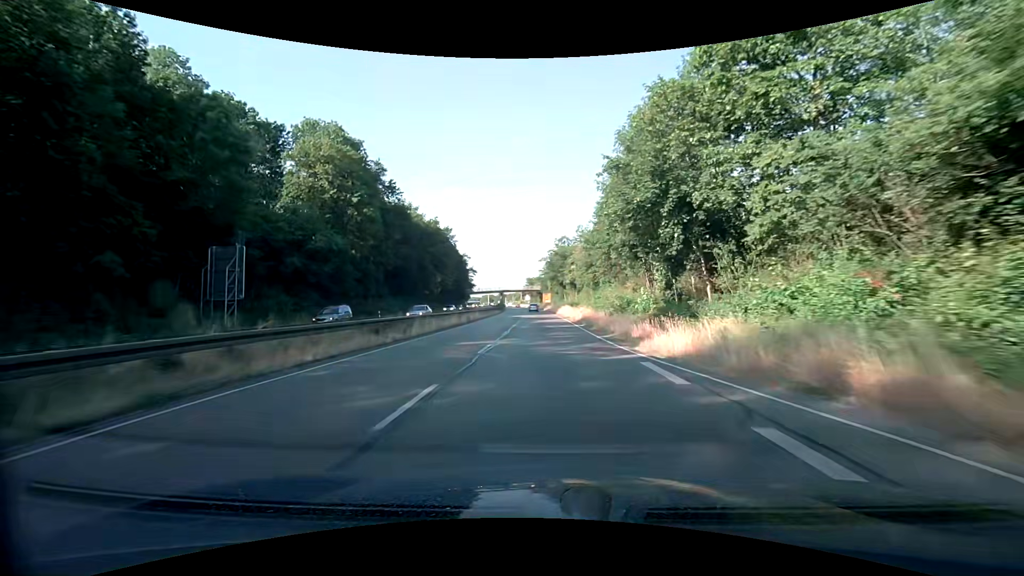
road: trunk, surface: asphalt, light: Day
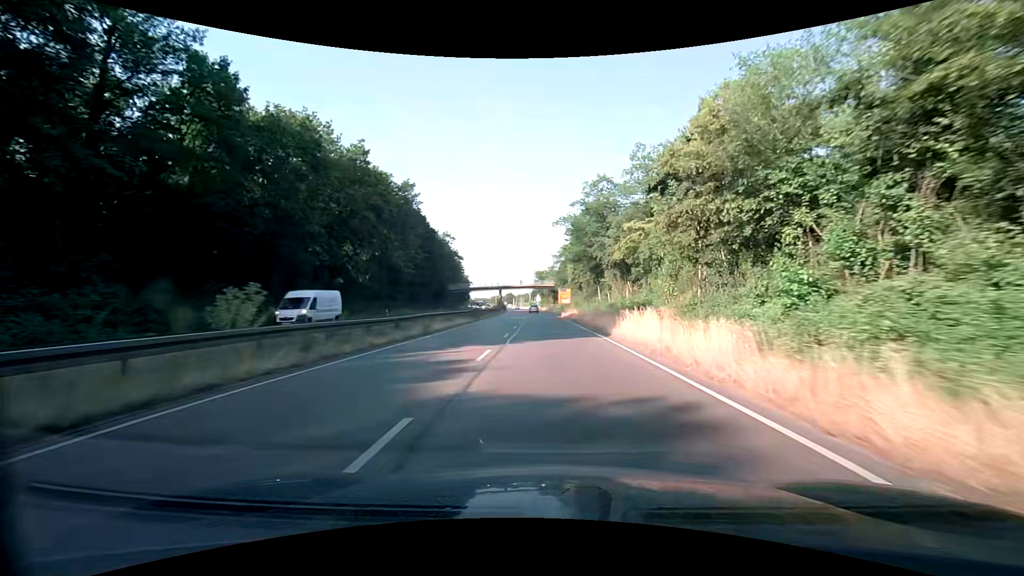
(-0.9, +47.6) m; -2°
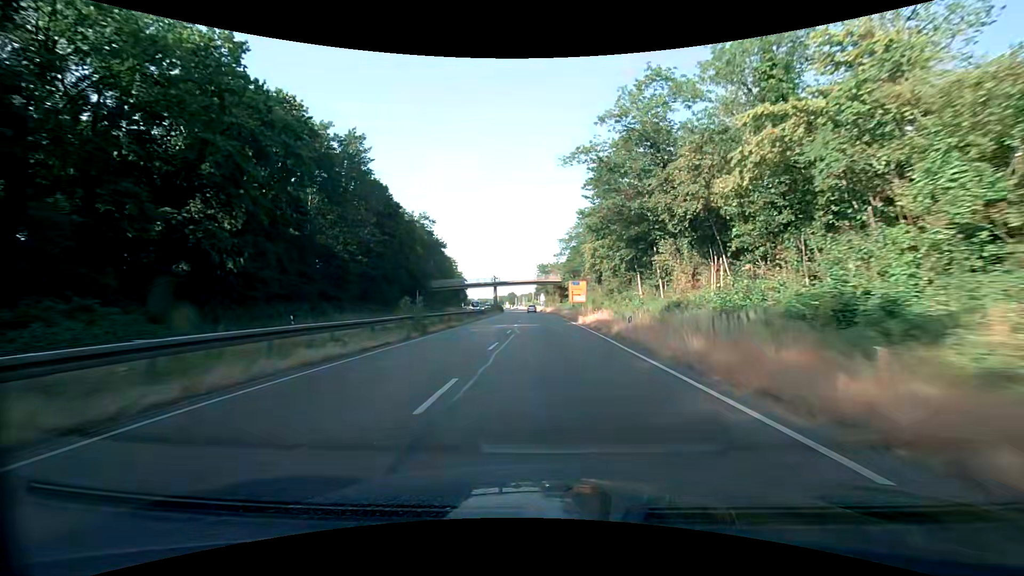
(-0.2, +23.6) m; -1°
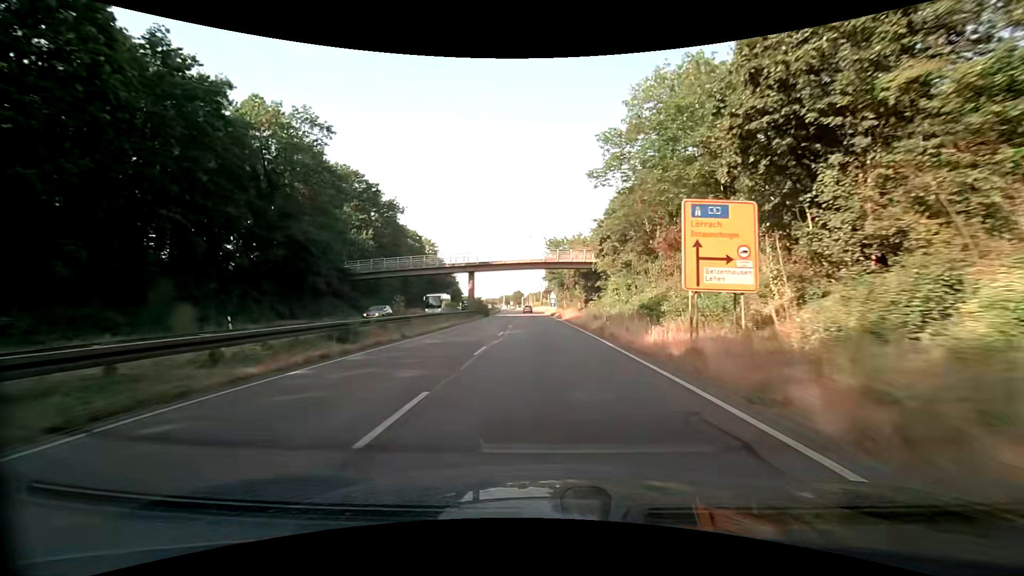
(-0.4, +46.3) m; -1°
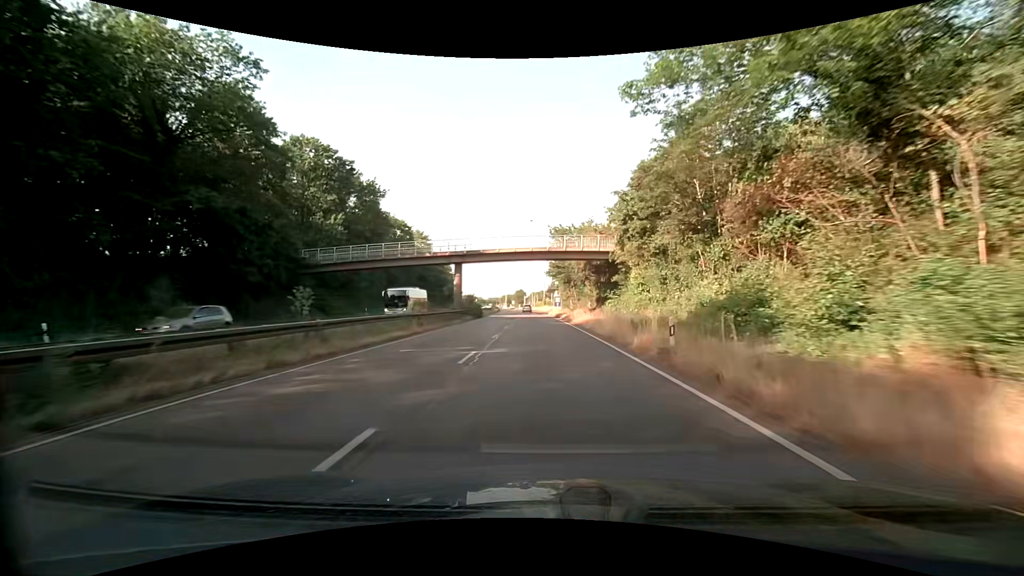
(0.0, +11.3) m; 0°
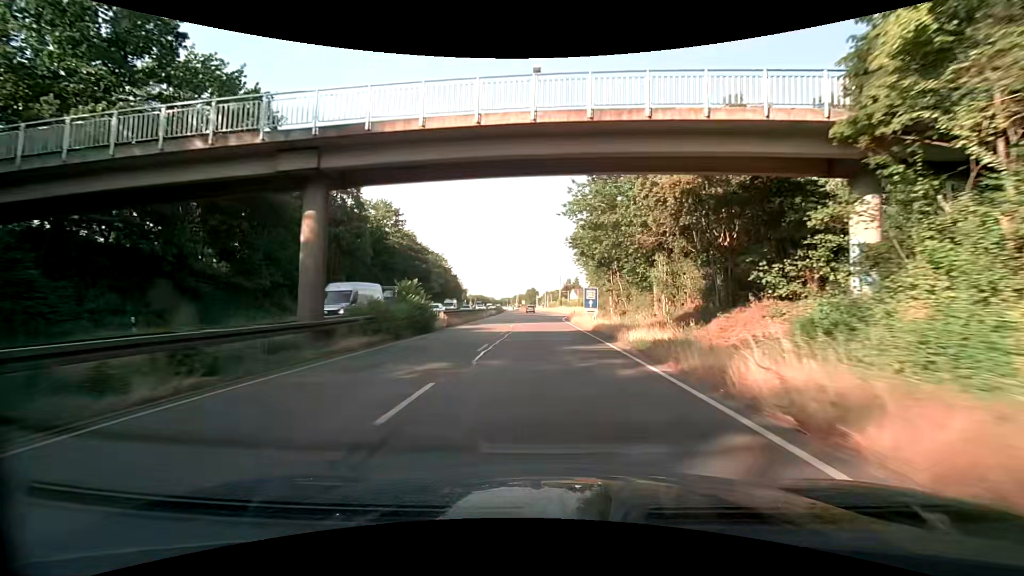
(-0.5, +32.7) m; -2°
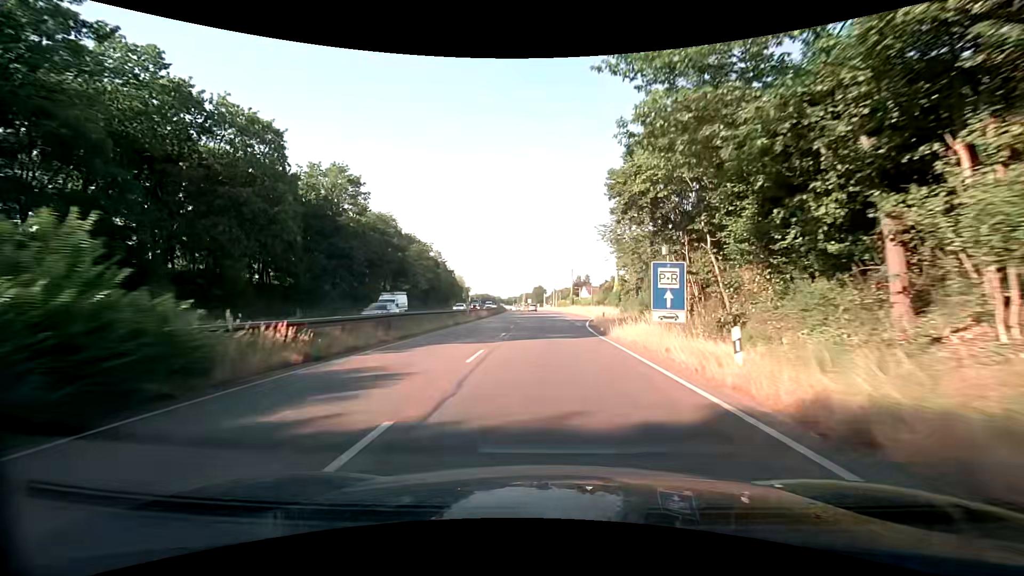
(0.0, +20.7) m; 0°
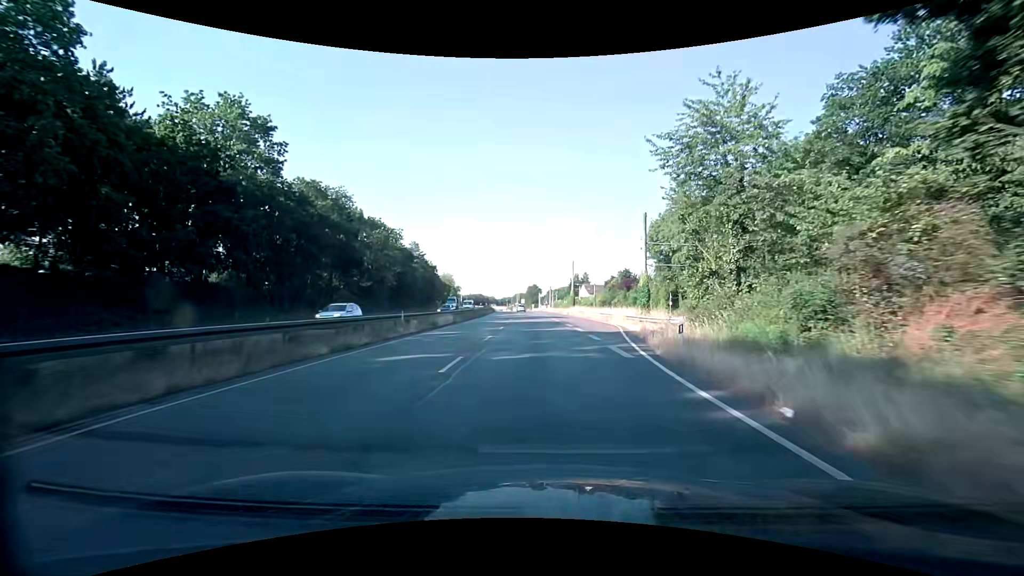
(-0.1, +19.7) m; 0°
(0, +10) (0, +20) (0, +30) (+1, +40) (+1, +50) (+1, +60) (+1, +70) (+1, +80) (0, +90) (-1, +100) m
